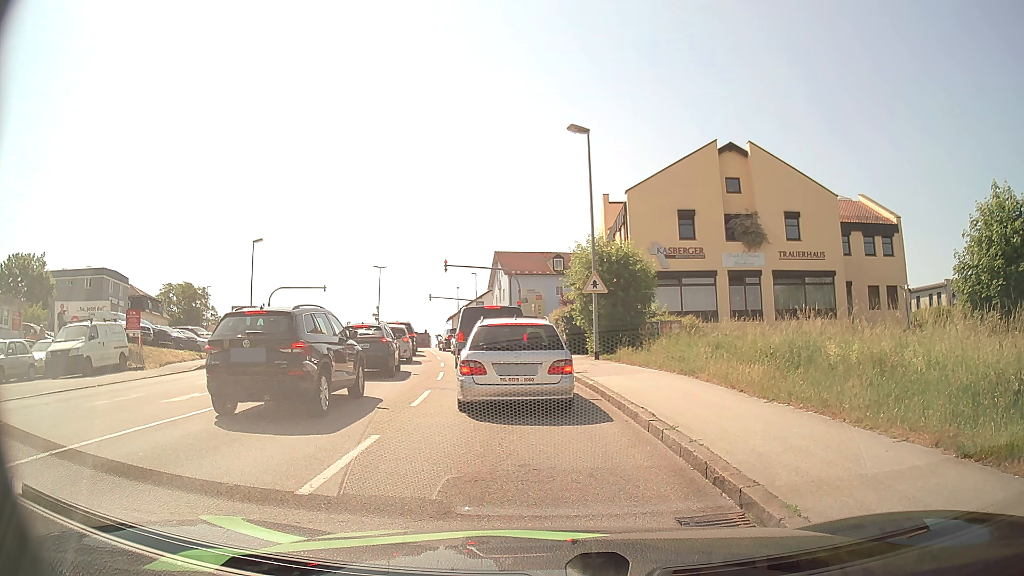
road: tertiary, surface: asphalt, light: Day
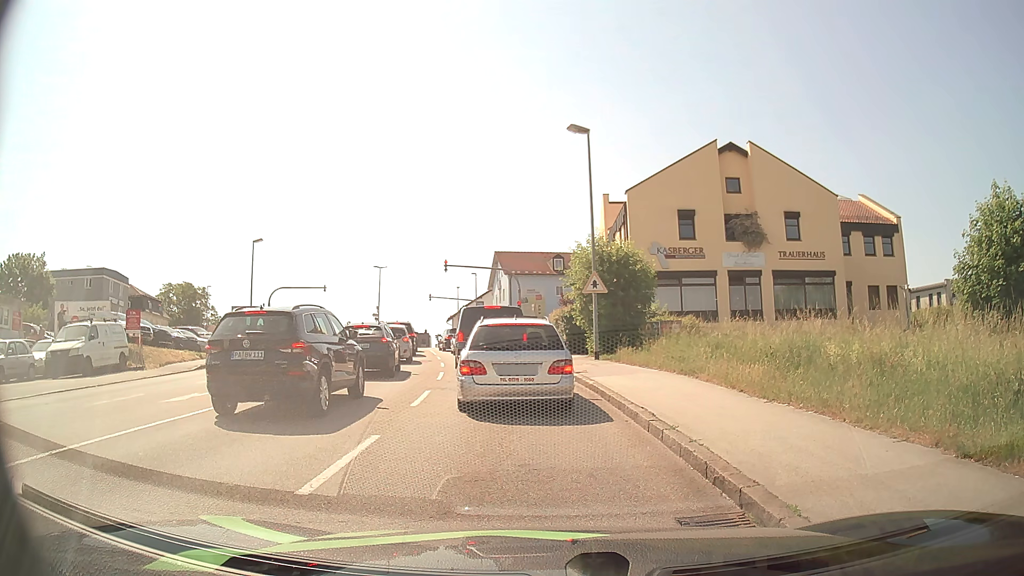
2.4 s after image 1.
(0.0, 0.0) m; 0°
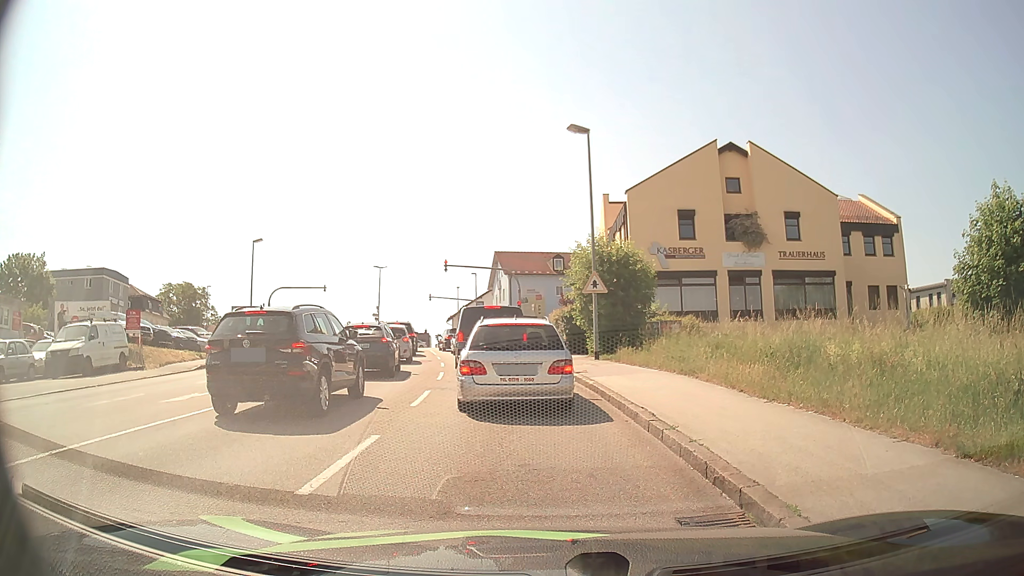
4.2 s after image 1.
(0.0, 0.0) m; 0°
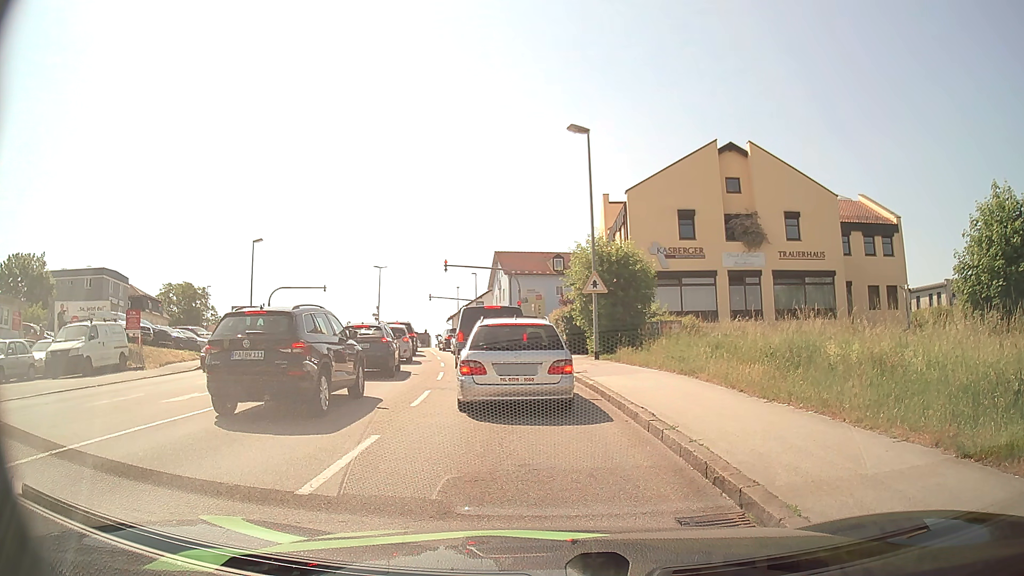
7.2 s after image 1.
(0.0, 0.0) m; 0°
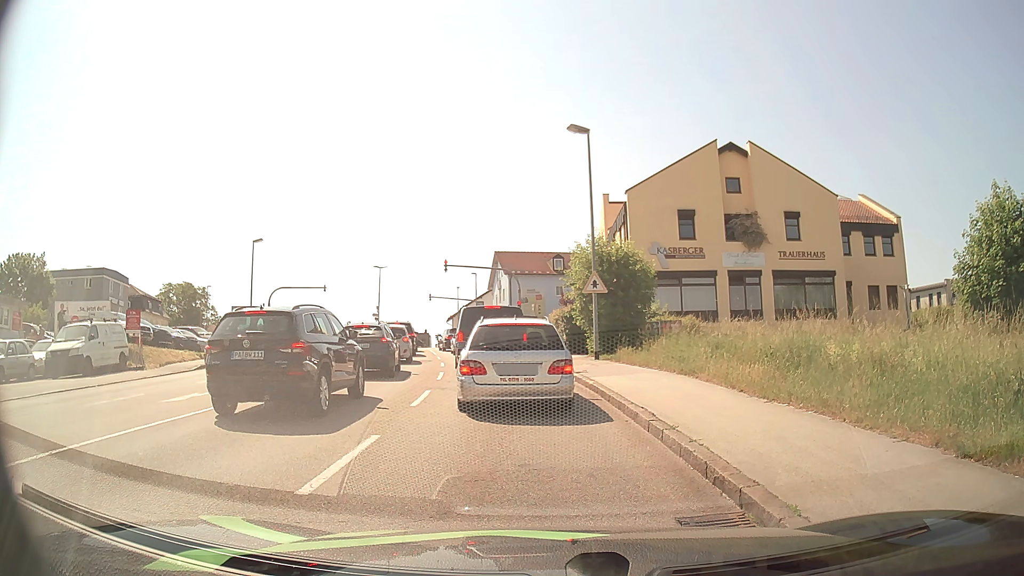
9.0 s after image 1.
(0.0, 0.0) m; 0°
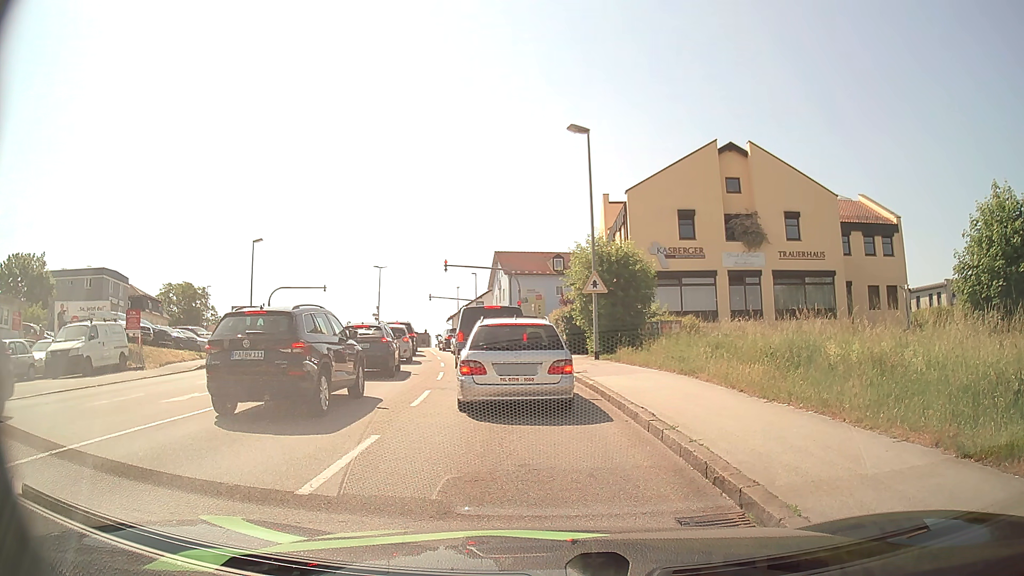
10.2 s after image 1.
(0.0, 0.0) m; 0°
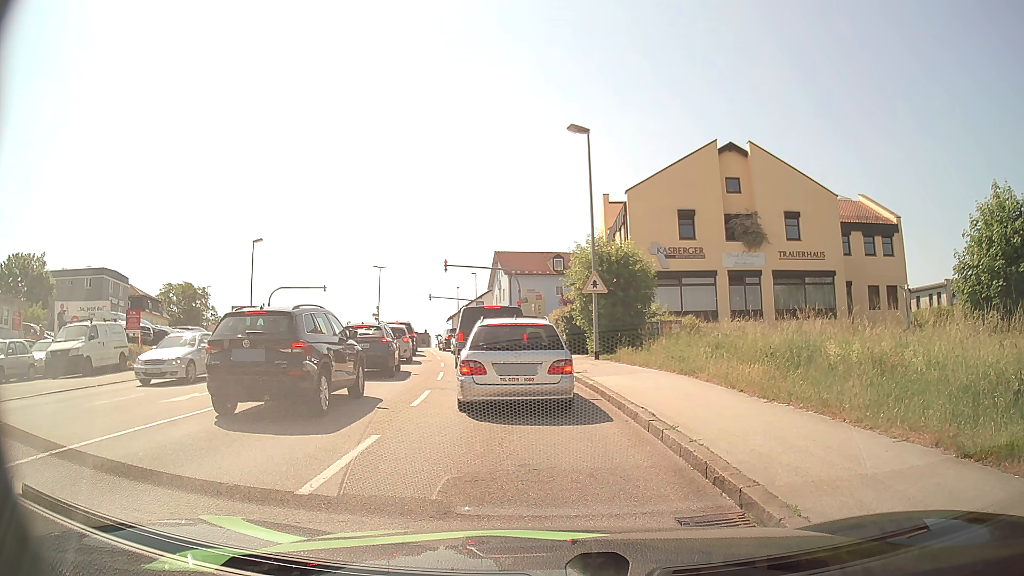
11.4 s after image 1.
(0.0, 0.0) m; 0°
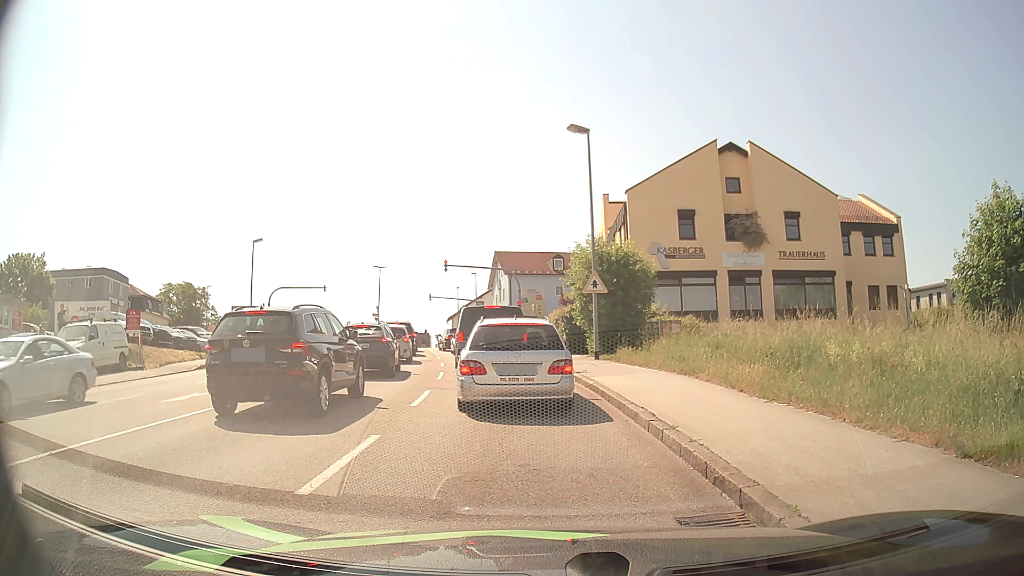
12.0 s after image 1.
(0.0, 0.0) m; 0°
